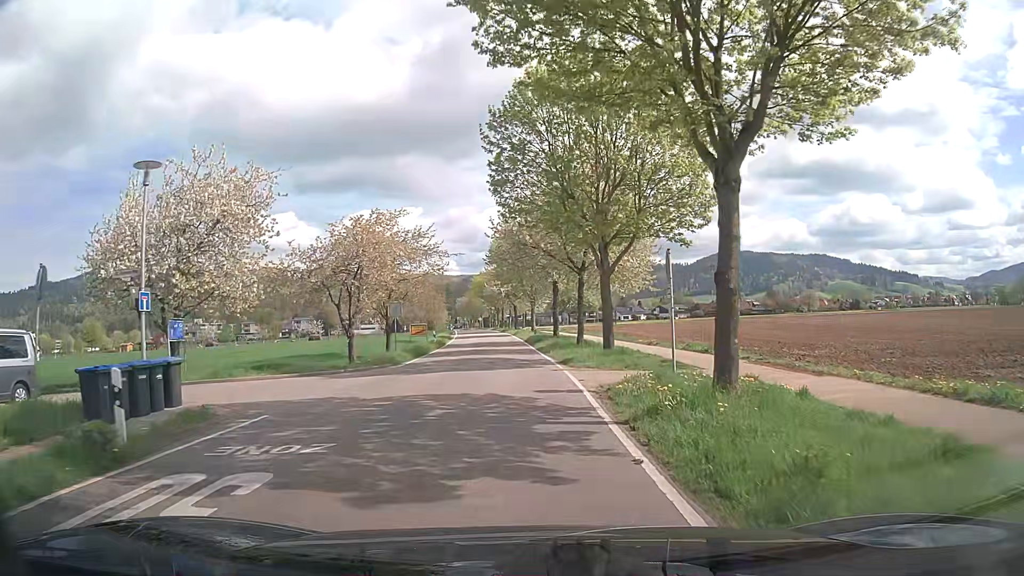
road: tertiary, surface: asphalt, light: Day
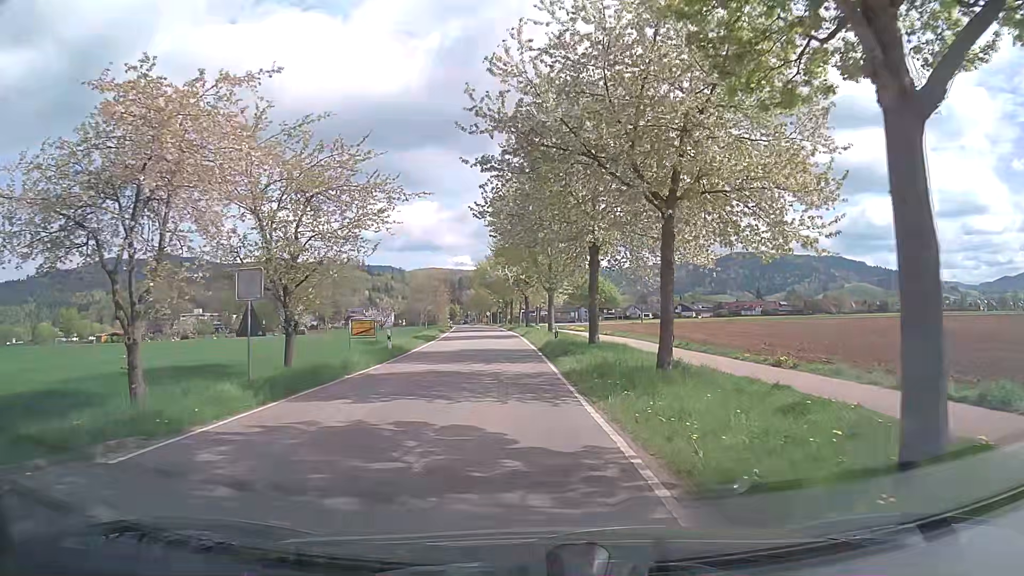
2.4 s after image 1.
(-0.2, +18.1) m; -2°
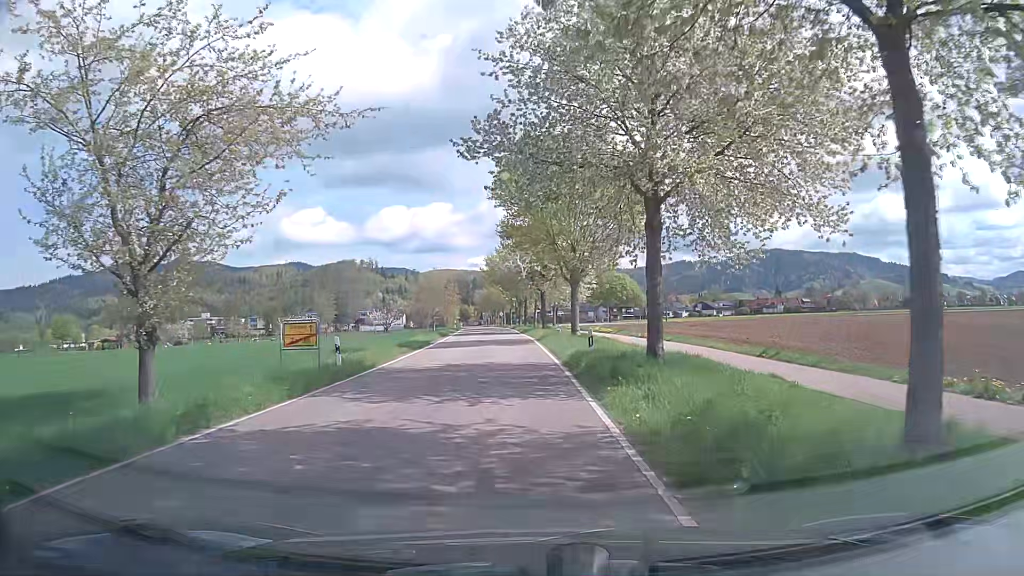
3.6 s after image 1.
(0.0, +9.5) m; 0°
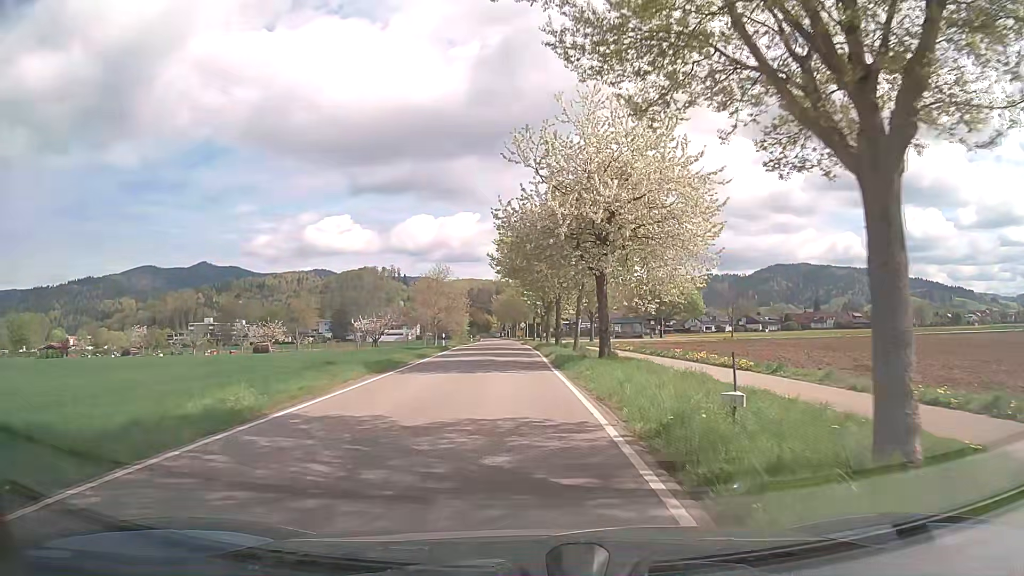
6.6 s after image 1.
(-1.0, +27.6) m; -3°
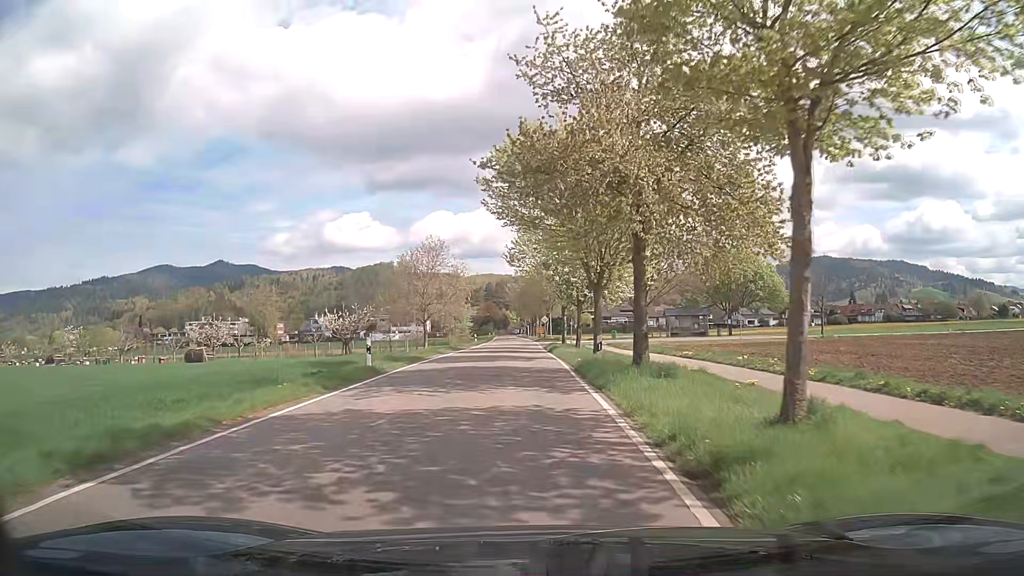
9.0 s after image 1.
(-0.4, +25.8) m; -2°
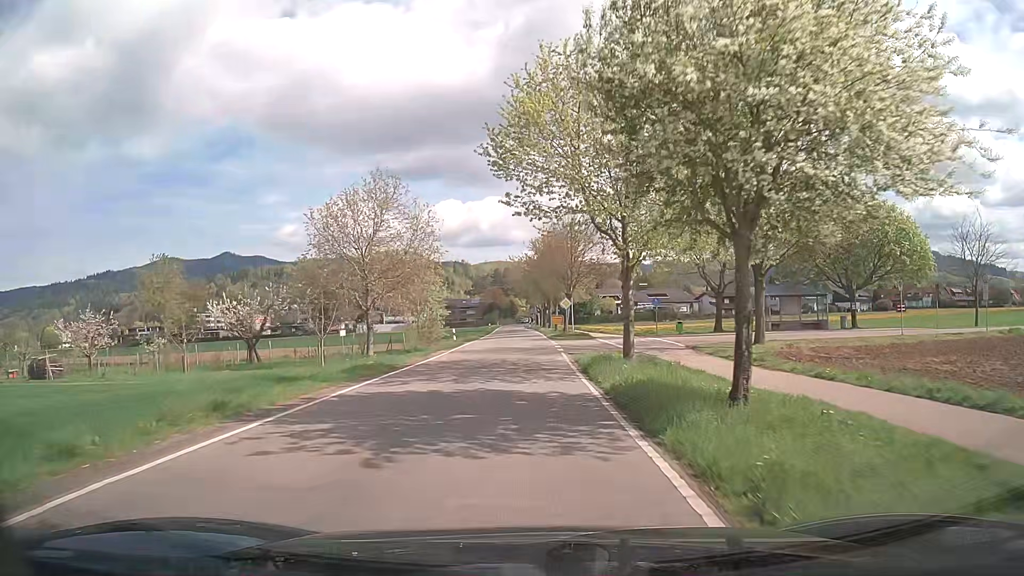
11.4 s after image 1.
(-0.1, +27.8) m; -1°
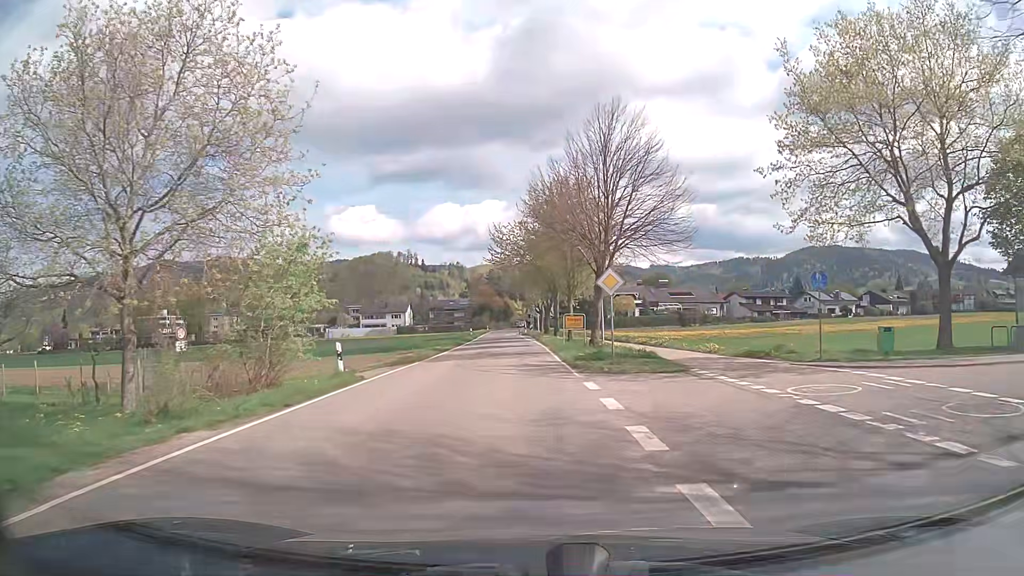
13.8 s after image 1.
(-0.1, +26.5) m; 0°
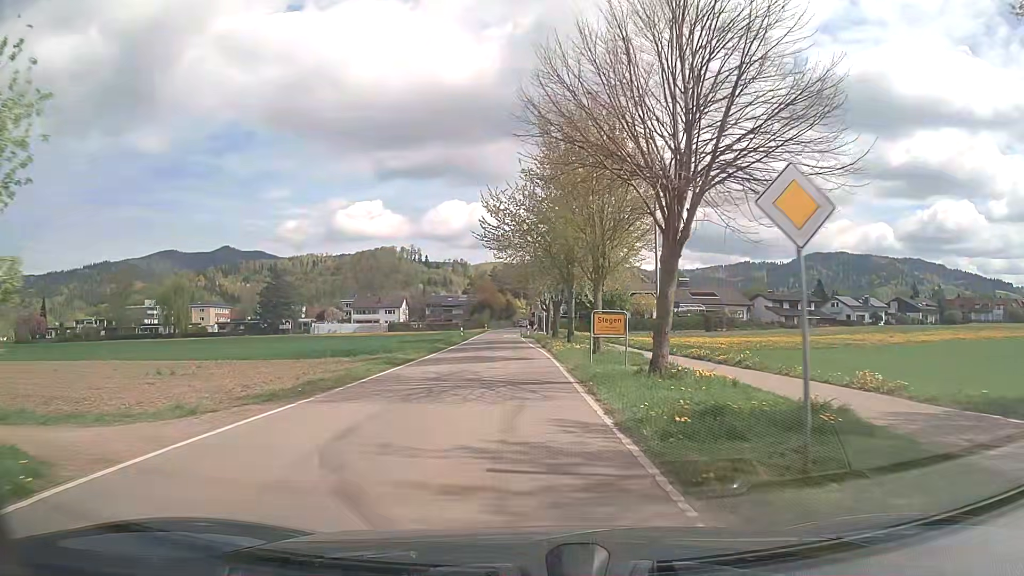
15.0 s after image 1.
(+0.1, +13.5) m; 0°
(0, +10) (0, +20) (0, +30) (-1, +40) (-1, +50) (-2, +60) (-2, +70) (-2, +80) (-2, +90) (-2, +100) m
